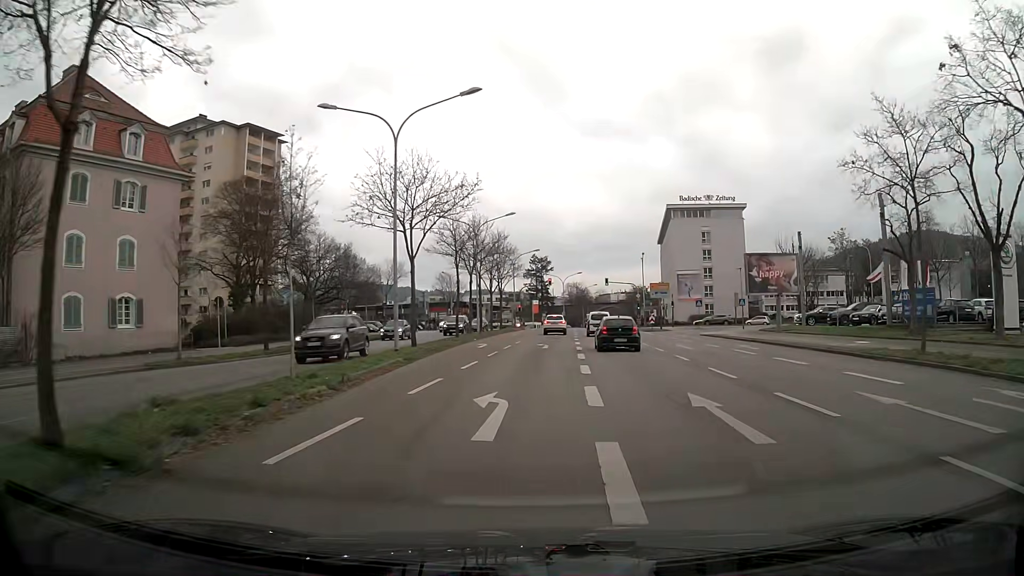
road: primary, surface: asphalt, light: Day
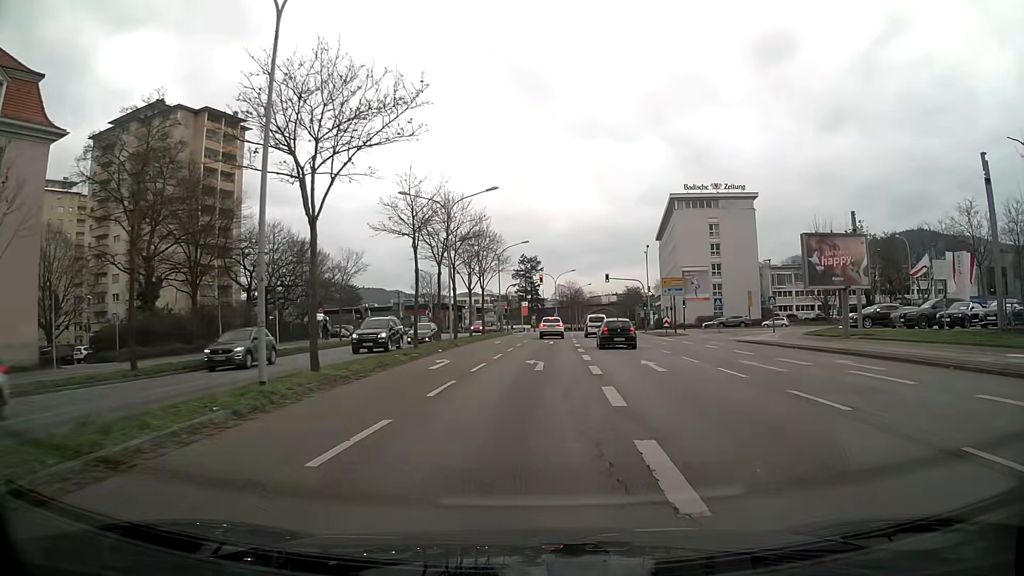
(+0.2, +11.7) m; +1°
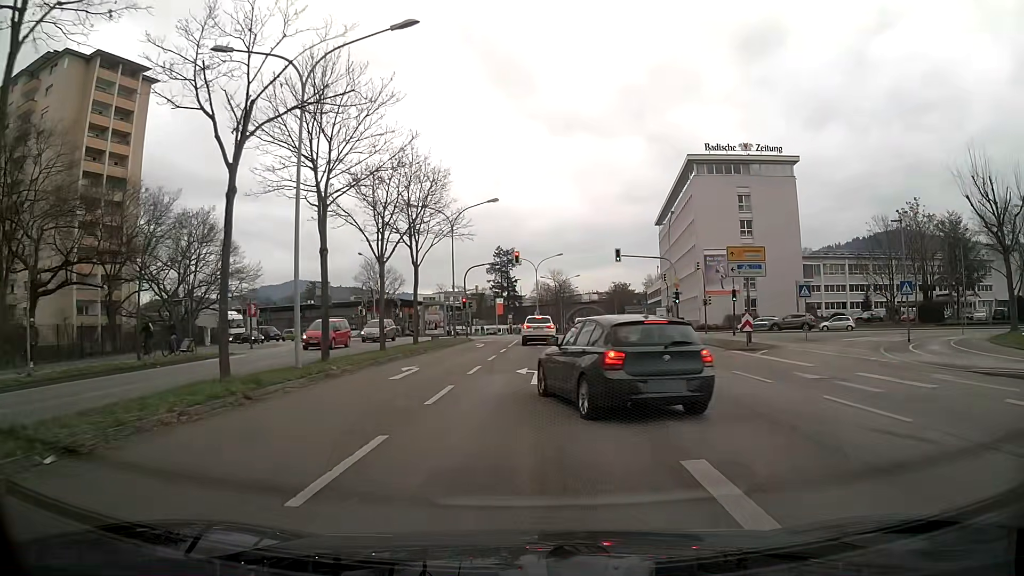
(+0.5, +25.0) m; +2°
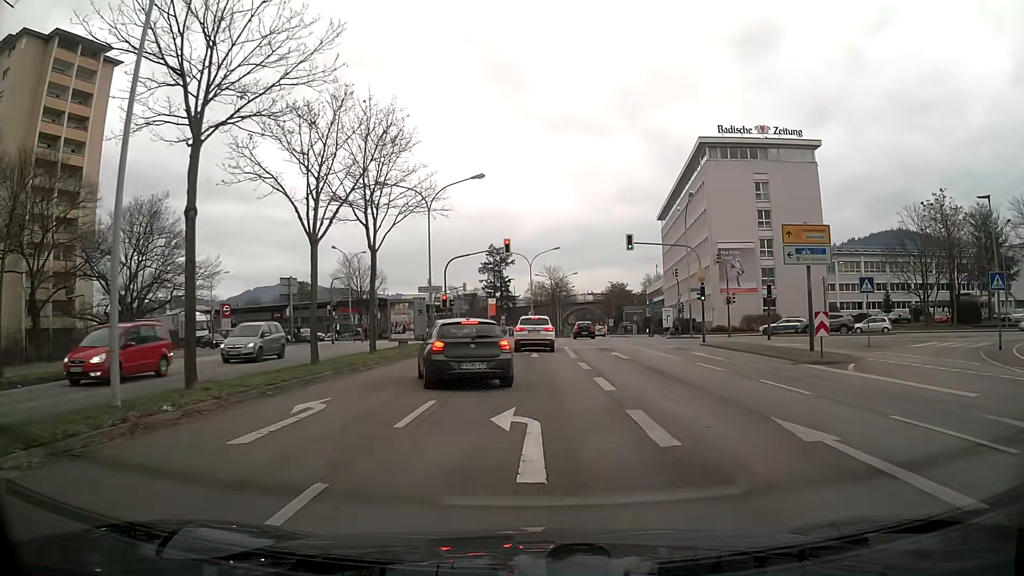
(0.0, +8.3) m; +1°
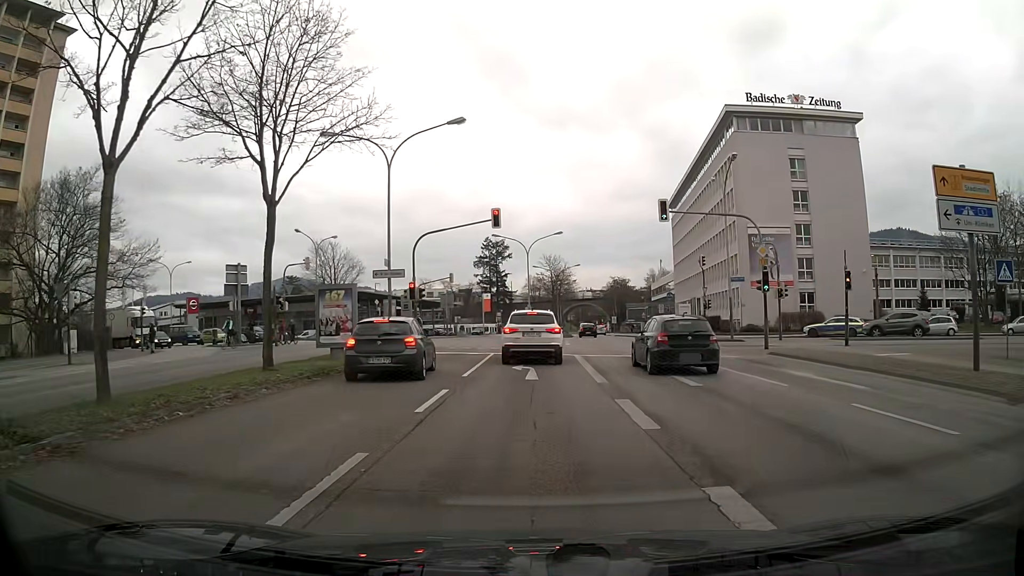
(0.0, +10.6) m; -1°
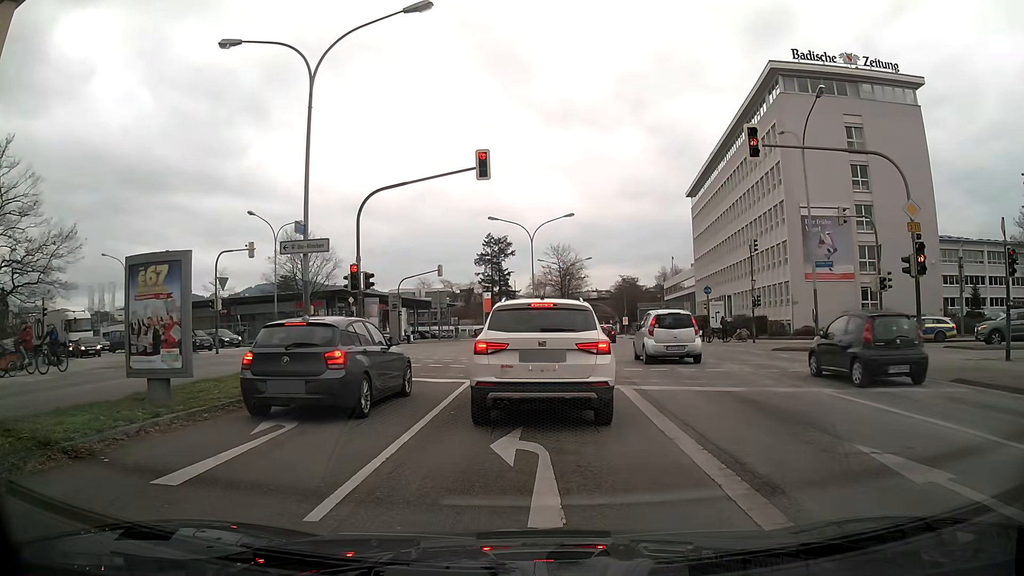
(+0.1, +11.0) m; -1°
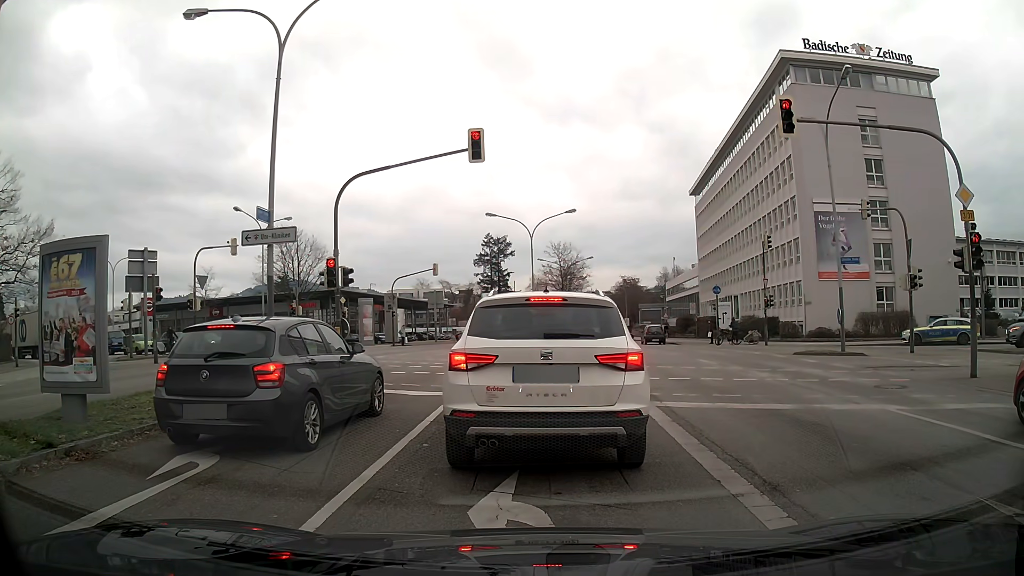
(0.0, +2.3) m; +1°
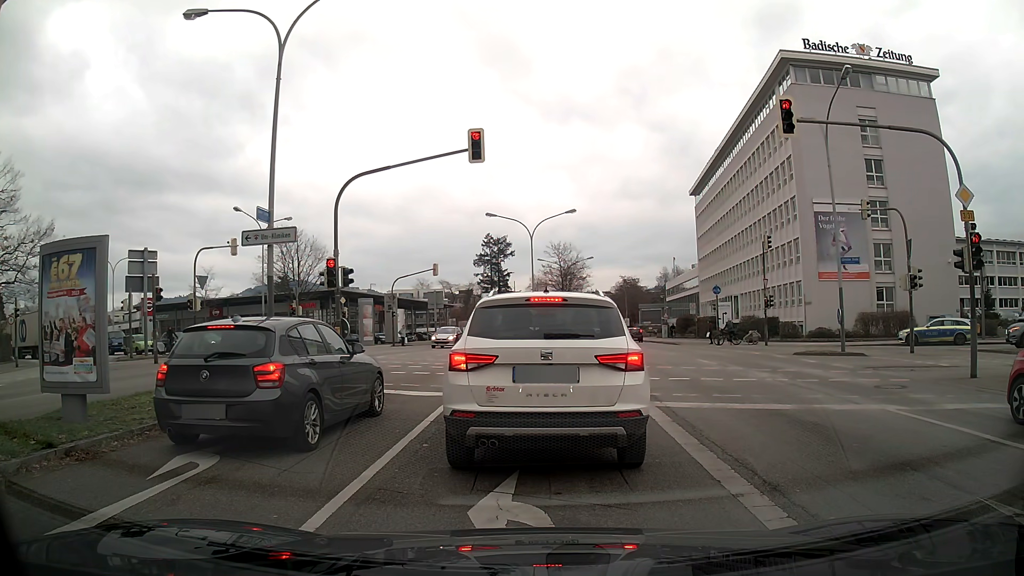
(0.0, 0.0) m; 0°
